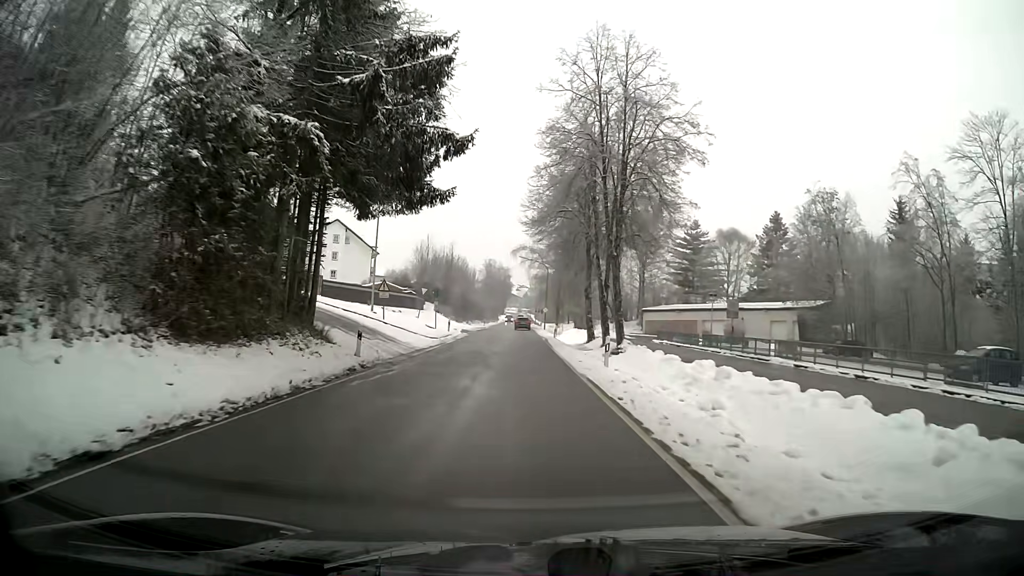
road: secondary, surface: asphalt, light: Day
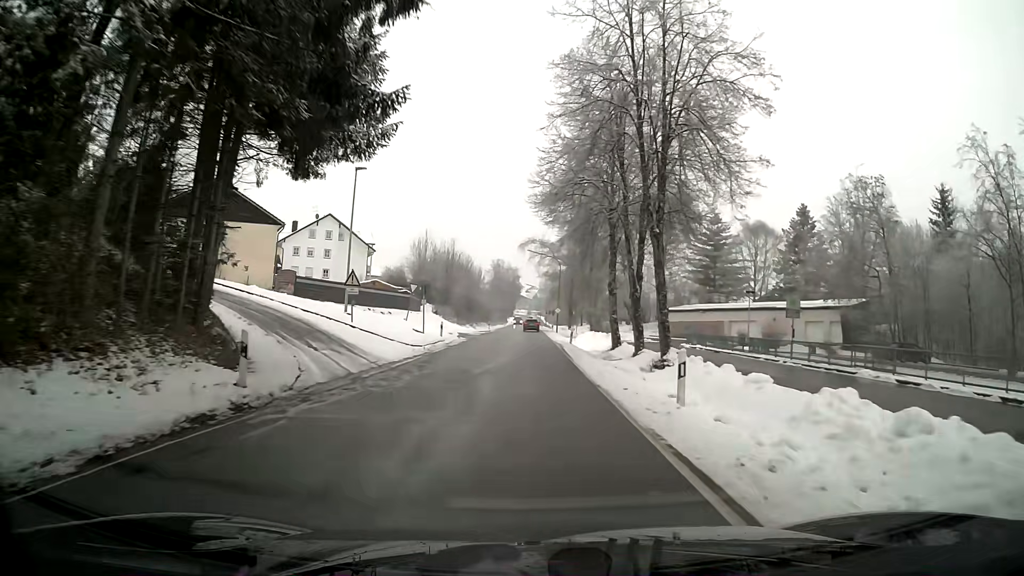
(0.0, +8.8) m; 0°
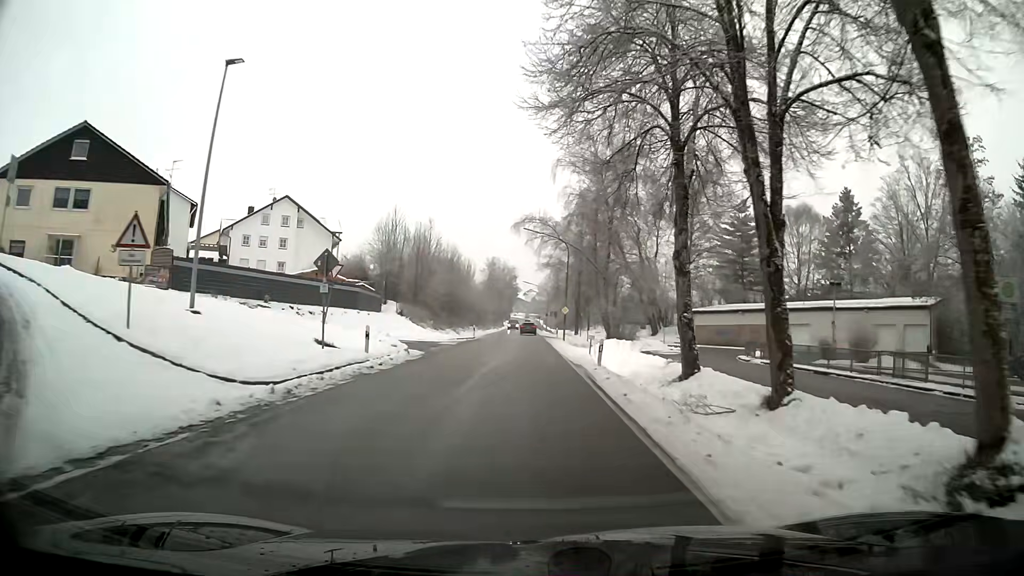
(0.0, +17.5) m; 0°
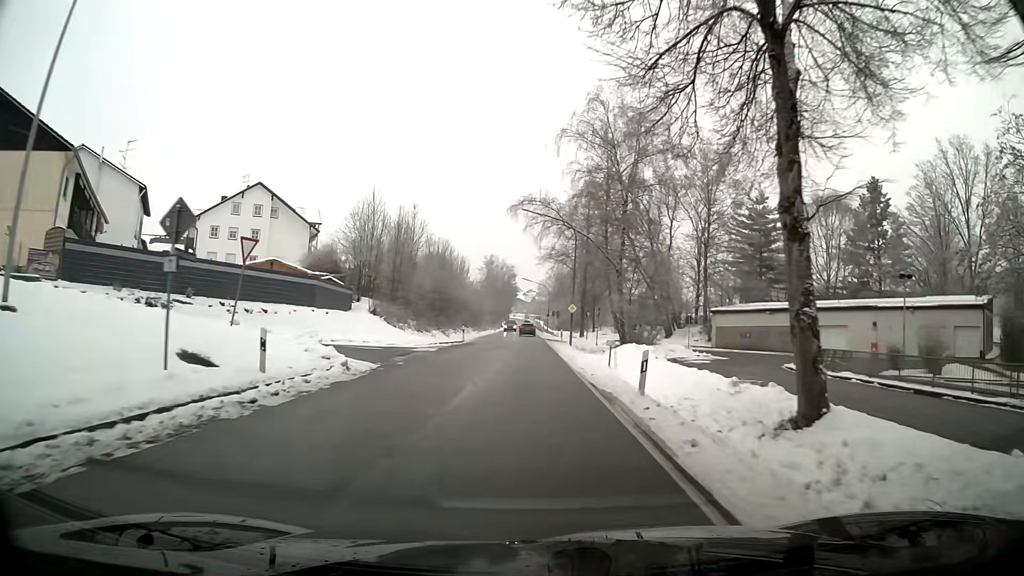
(0.0, +8.7) m; 0°
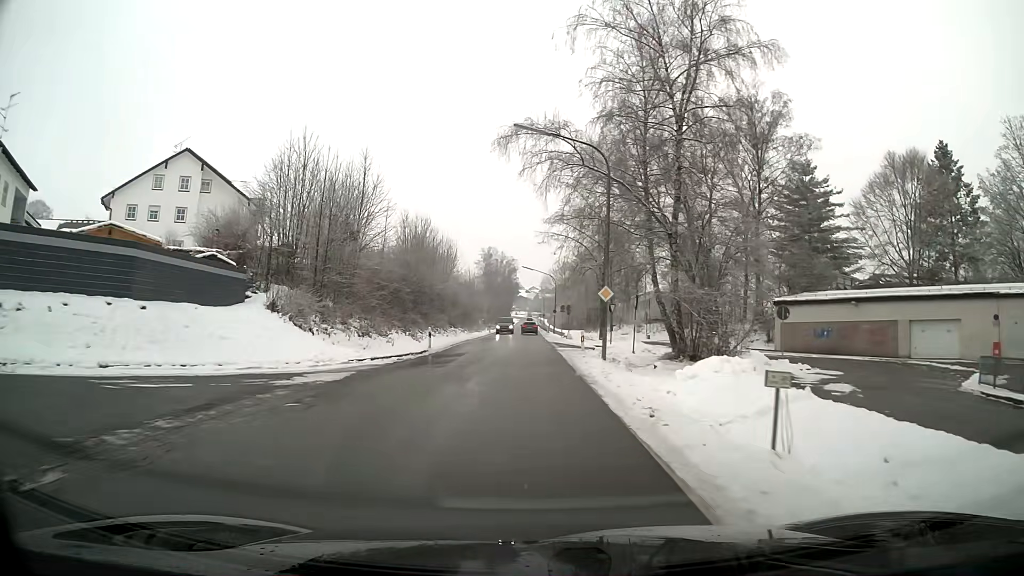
(-0.1, +17.2) m; -1°
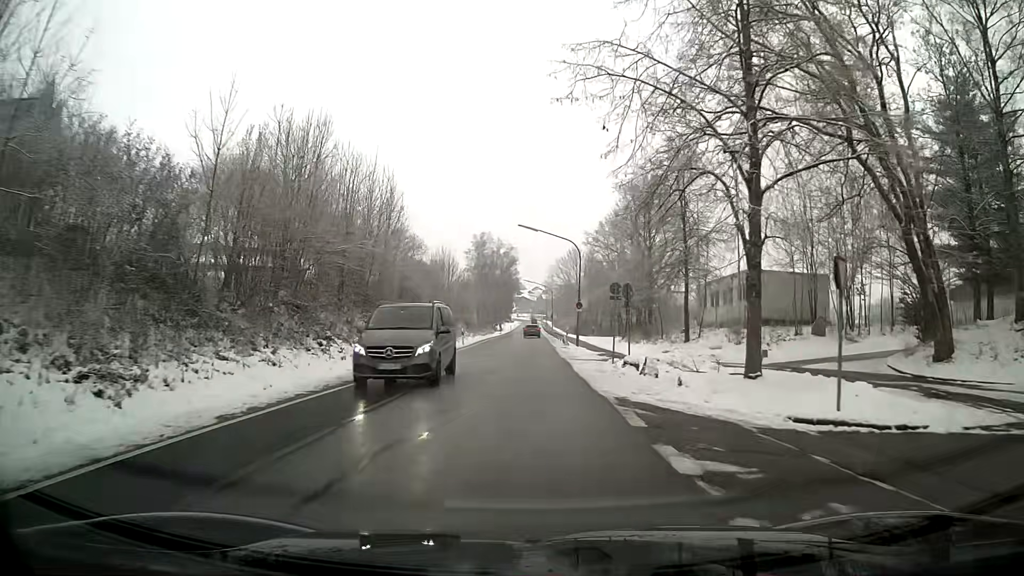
(-0.1, +34.2) m; 0°
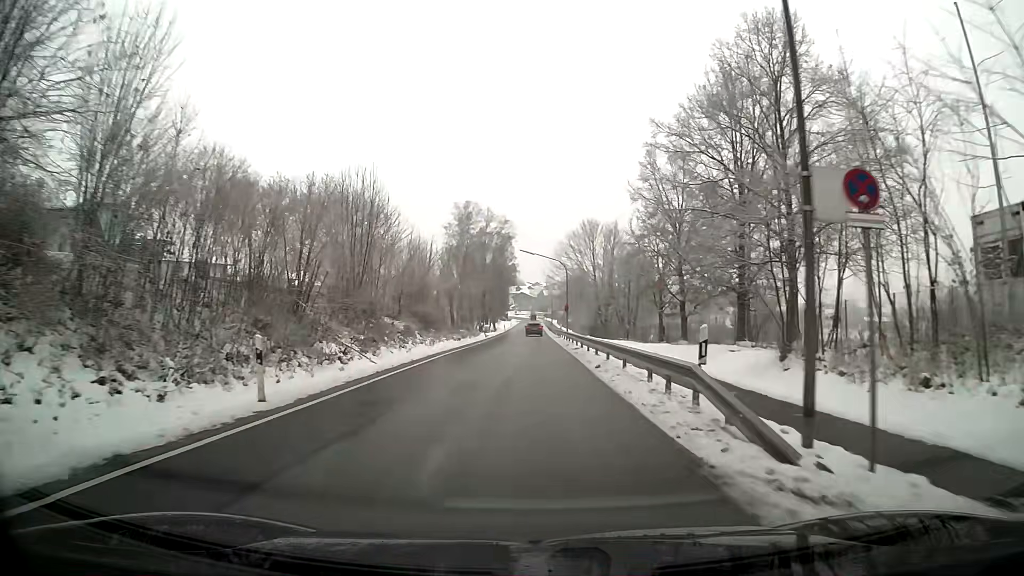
(-0.3, +34.9) m; 0°
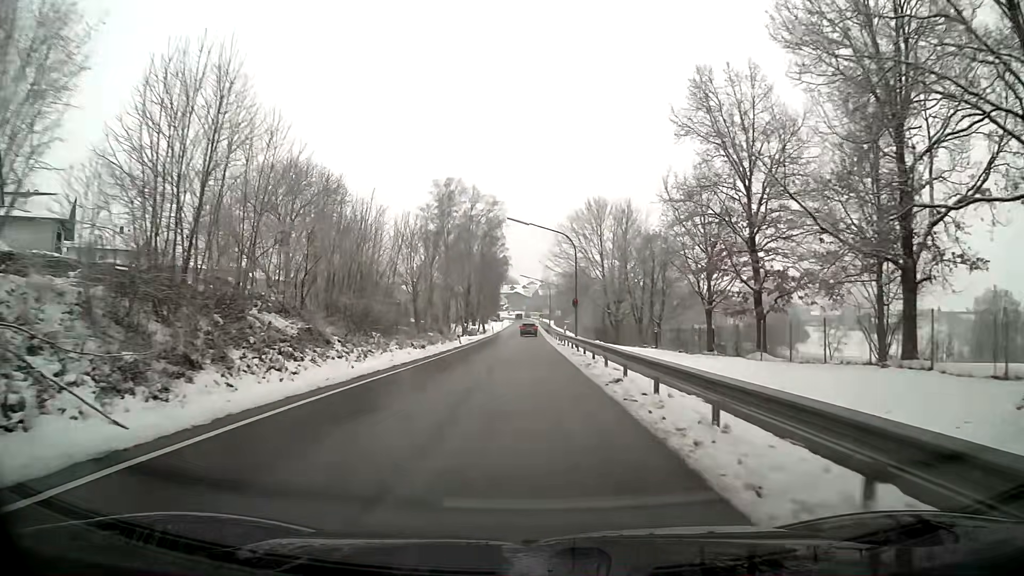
(+0.1, +17.8) m; 0°
